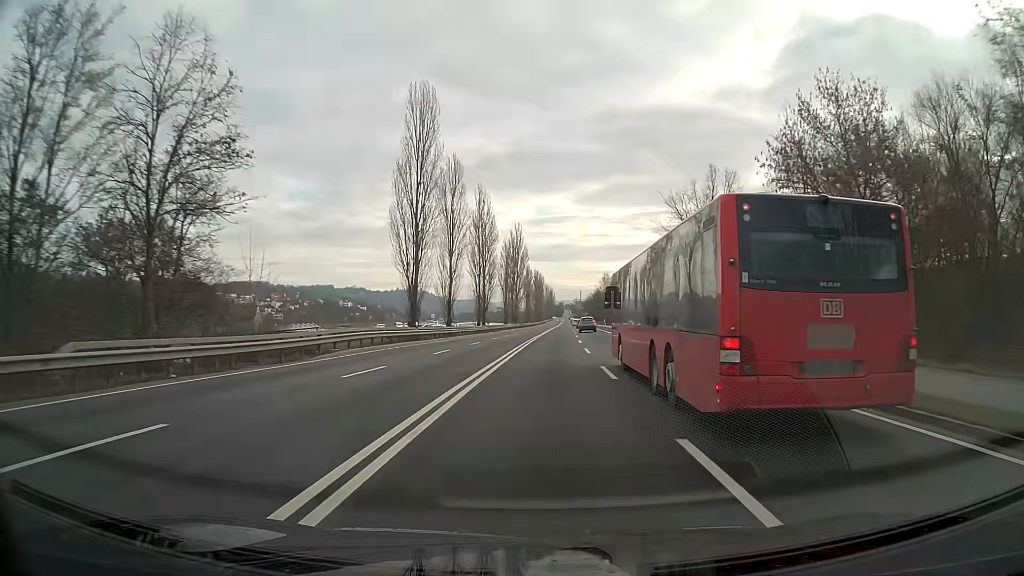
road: primary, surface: asphalt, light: Day
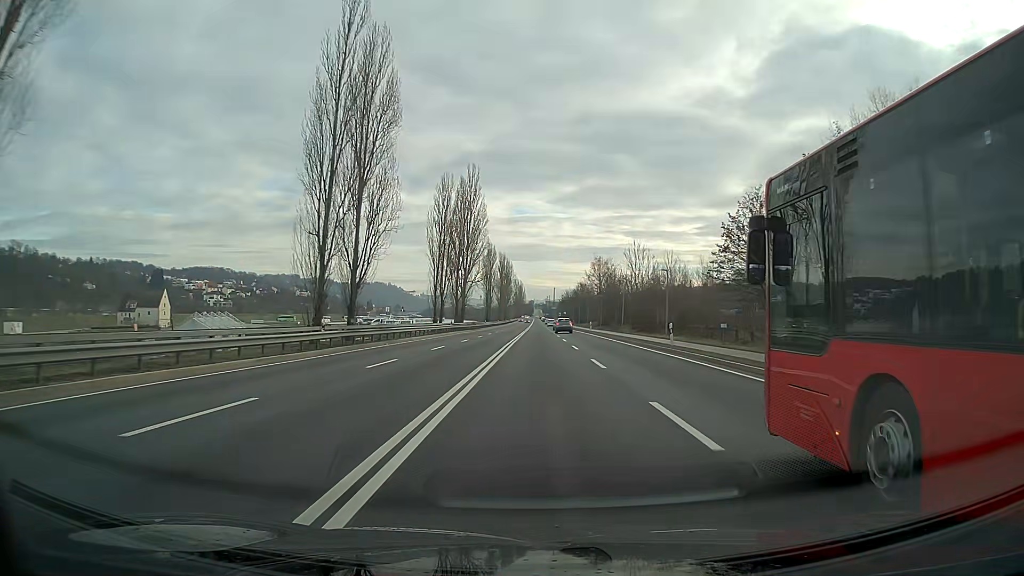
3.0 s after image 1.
(+1.6, +56.9) m; +2°
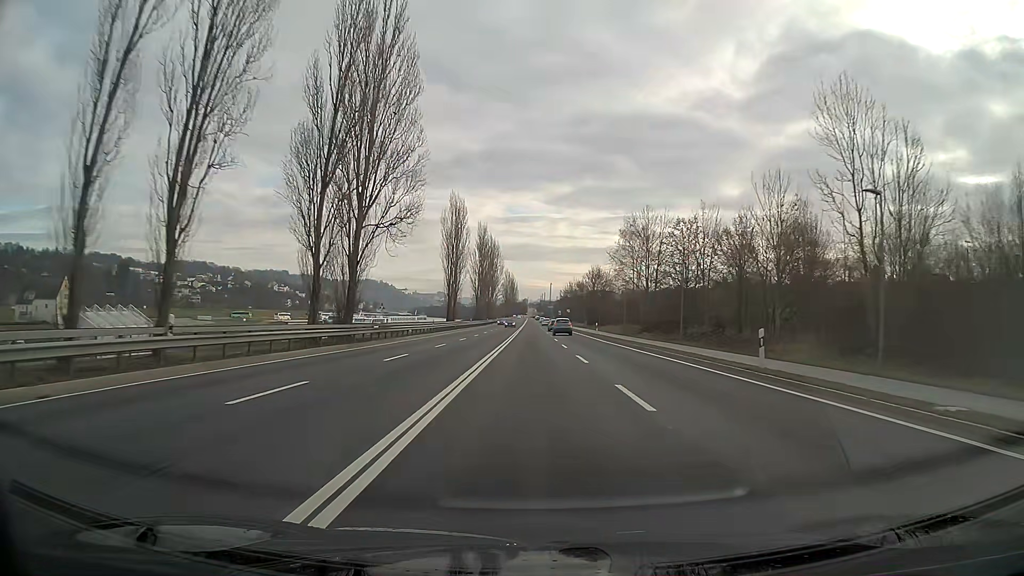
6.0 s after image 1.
(+0.3, +57.0) m; 0°
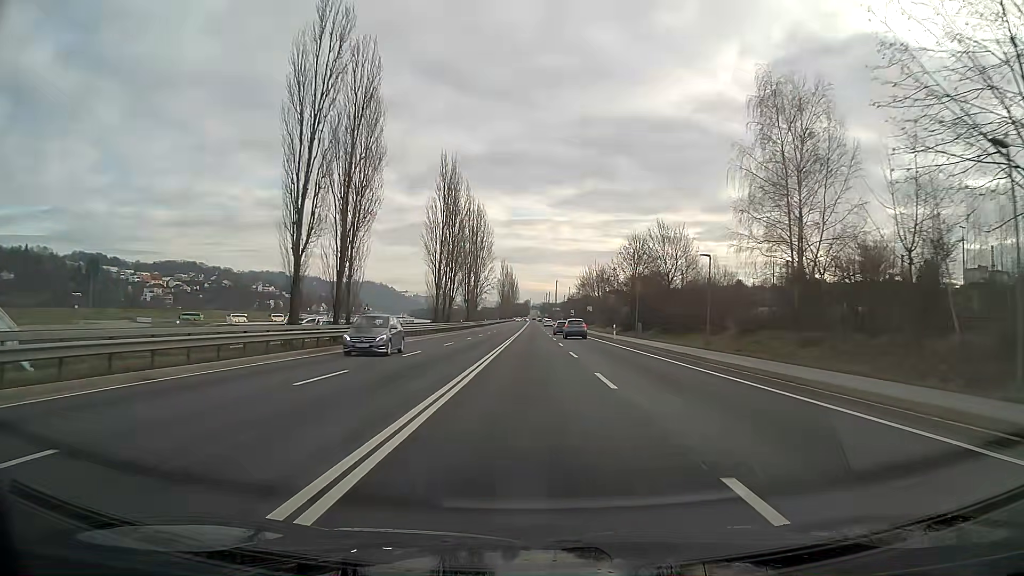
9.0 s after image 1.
(-0.1, +56.7) m; 0°
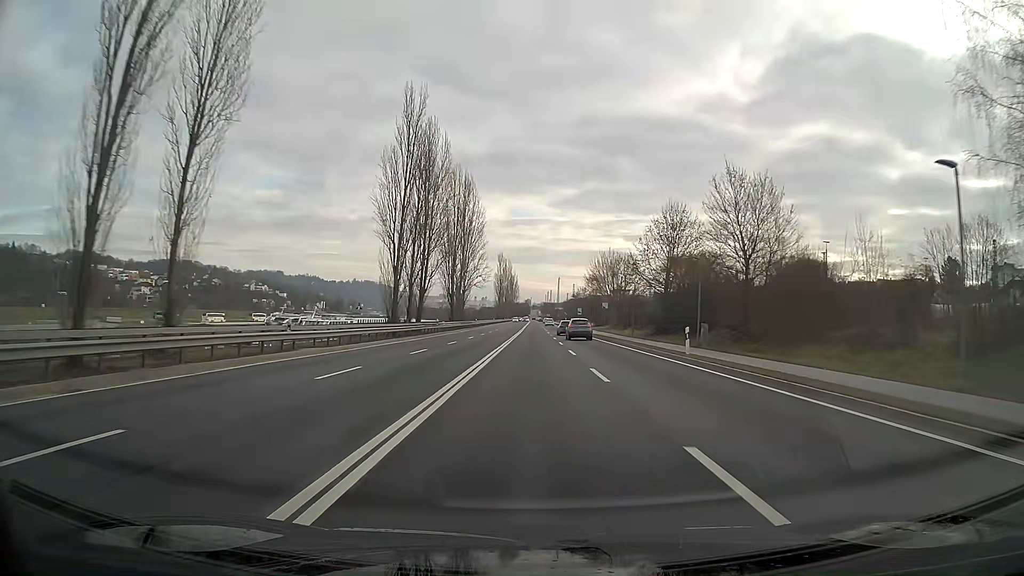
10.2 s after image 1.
(0.0, +22.7) m; 0°
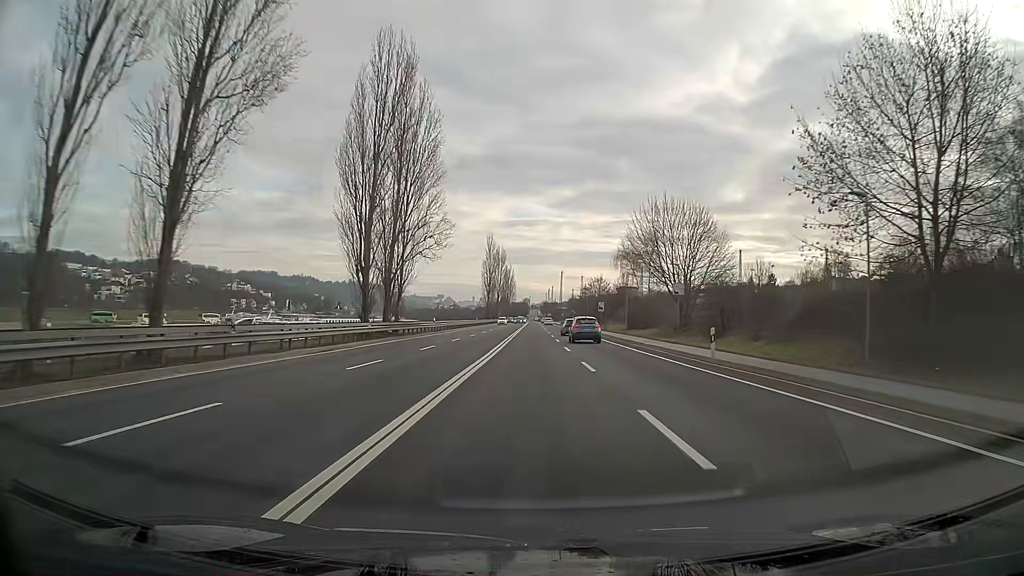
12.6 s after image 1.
(0.0, +45.3) m; 0°
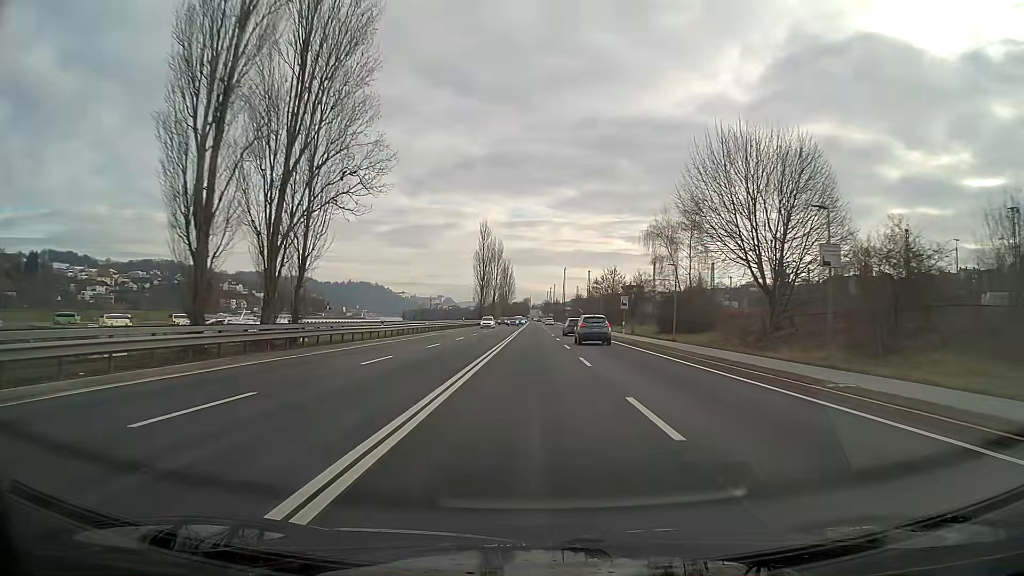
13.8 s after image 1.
(0.0, +22.7) m; 0°
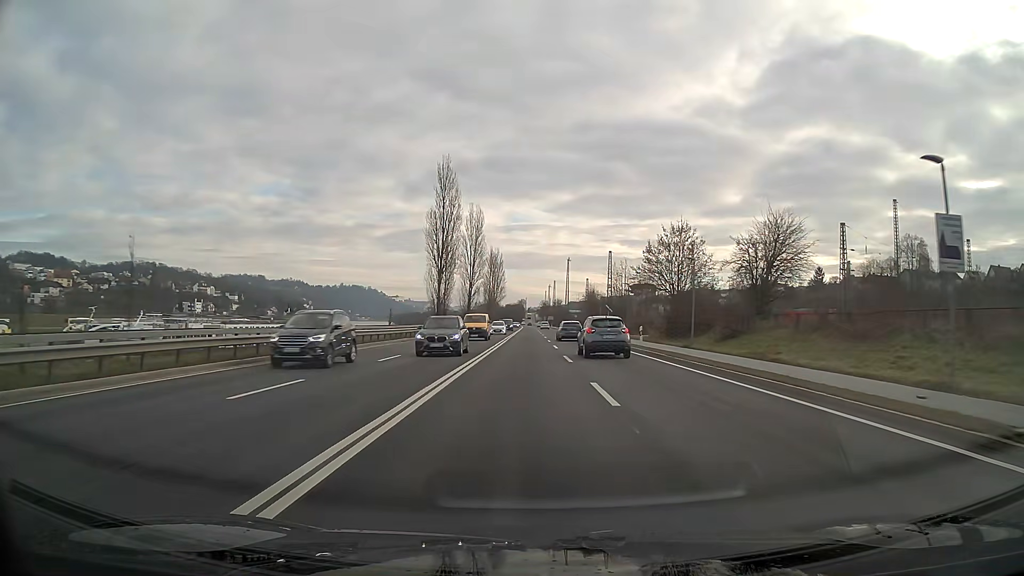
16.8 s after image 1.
(+0.2, +56.5) m; 0°
